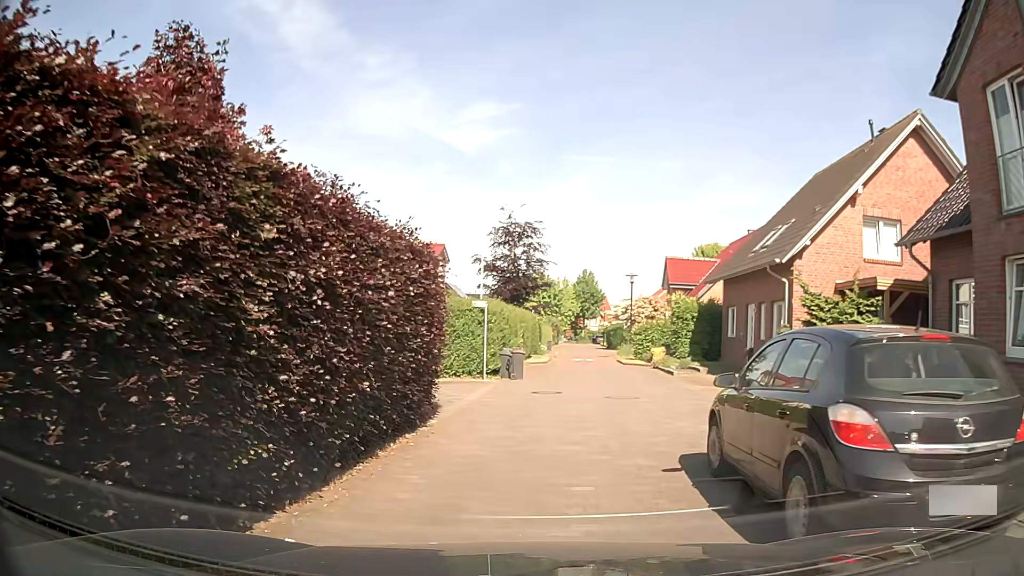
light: Day
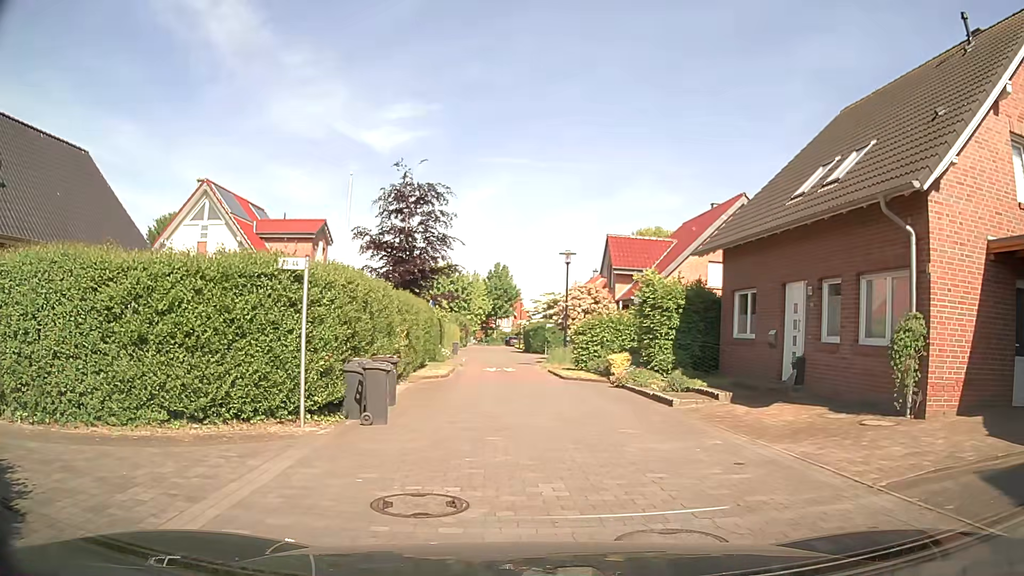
(+0.6, +11.2) m; +9°
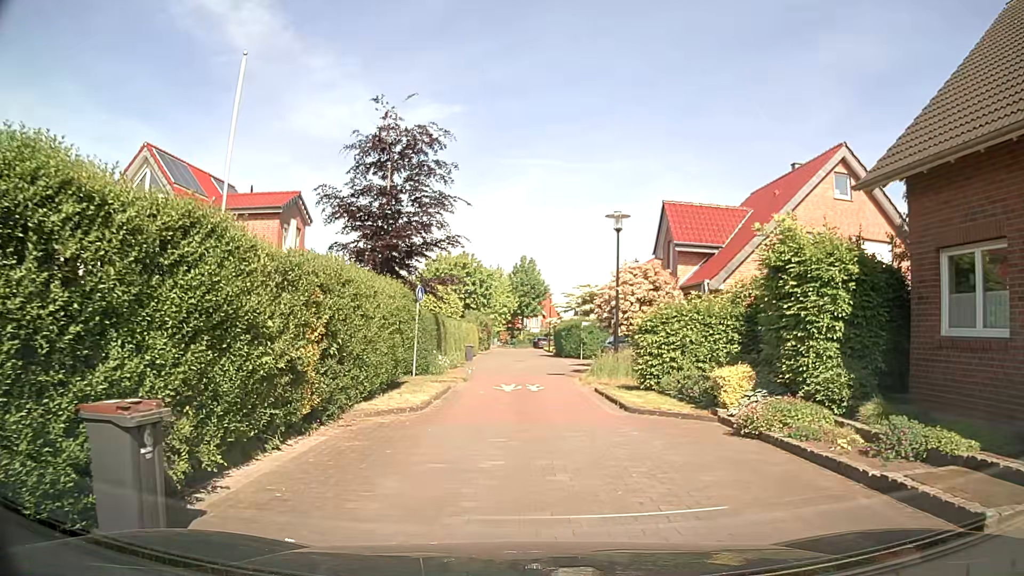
(-0.1, +9.4) m; -4°
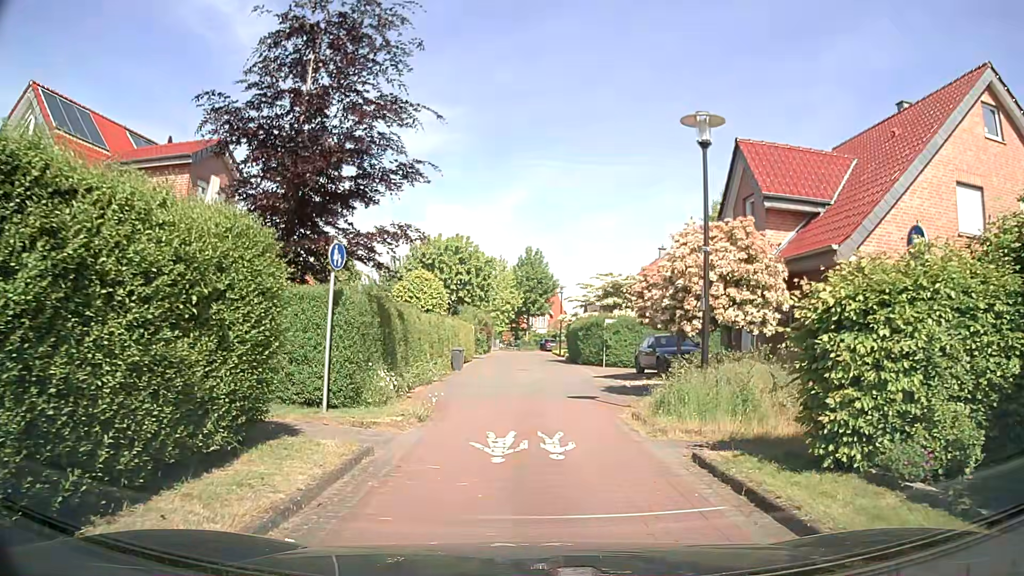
(+0.2, +9.5) m; +1°
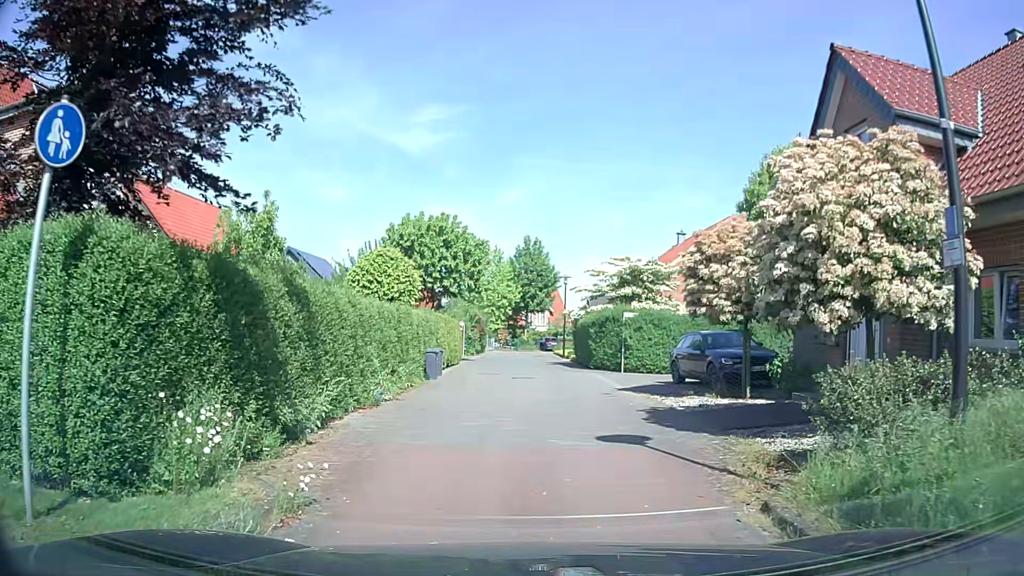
(0.0, +6.9) m; +2°
